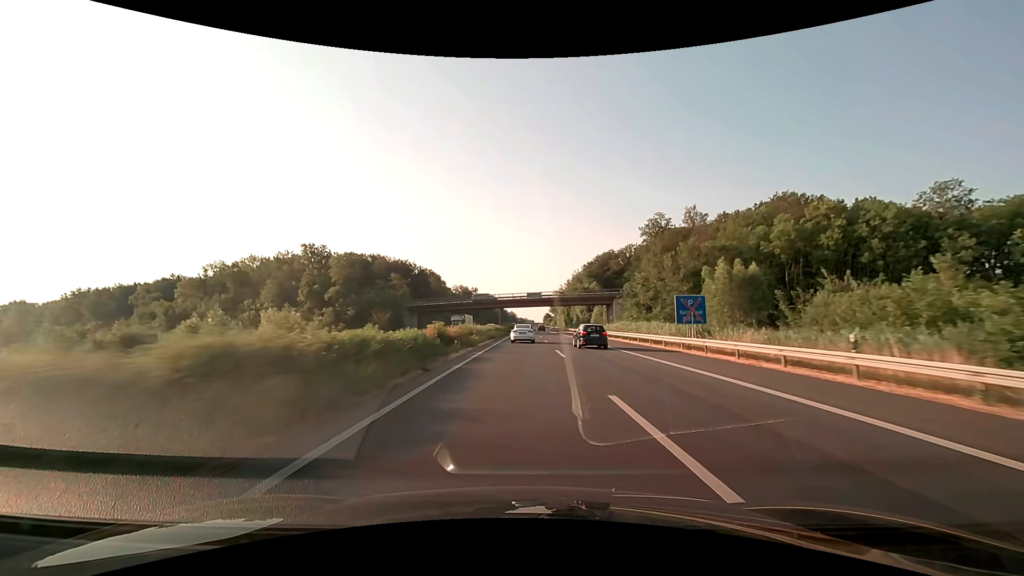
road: motorway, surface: asphalt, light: Day
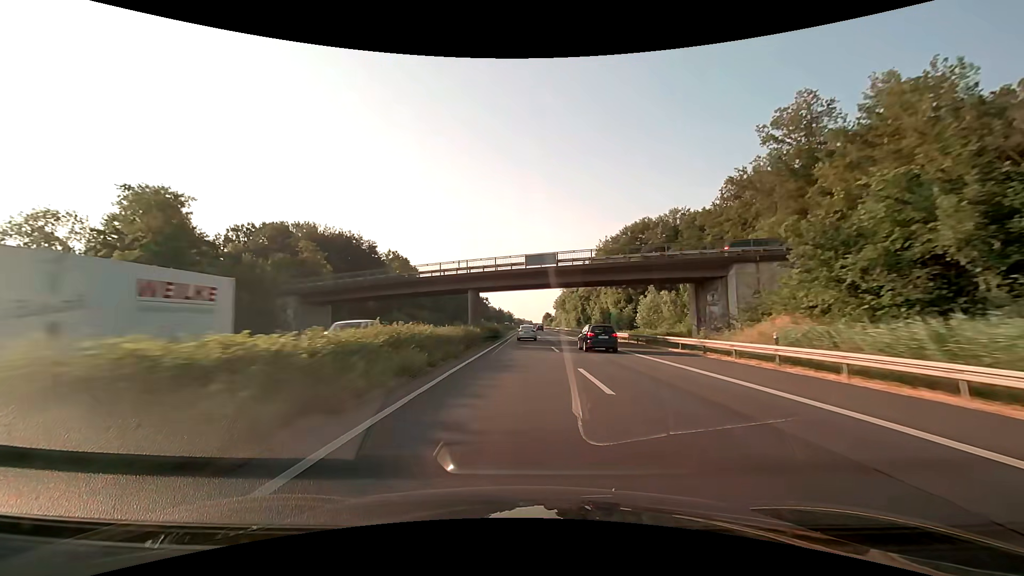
(+0.3, +47.8) m; 0°
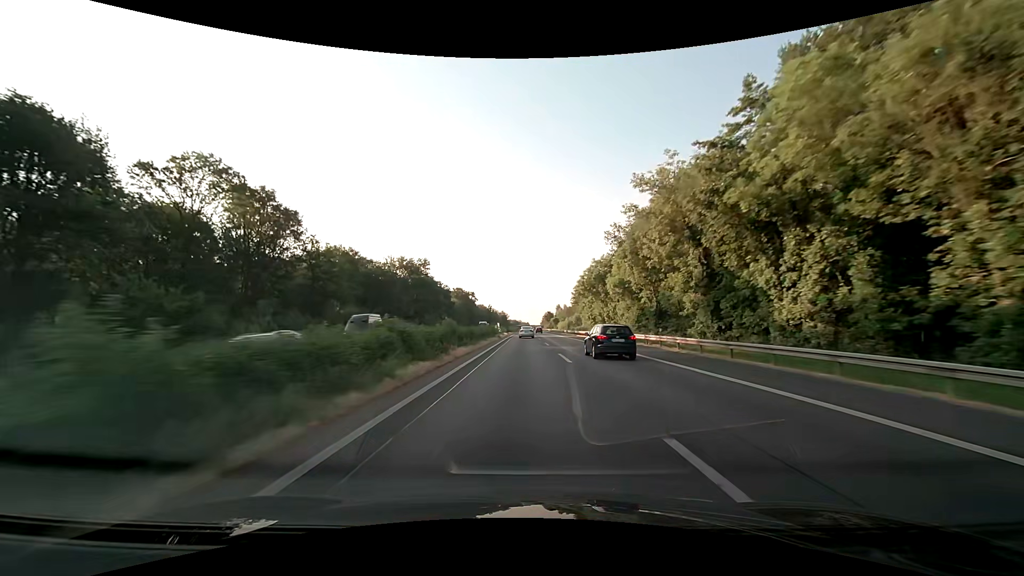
(+0.3, +80.2) m; 0°
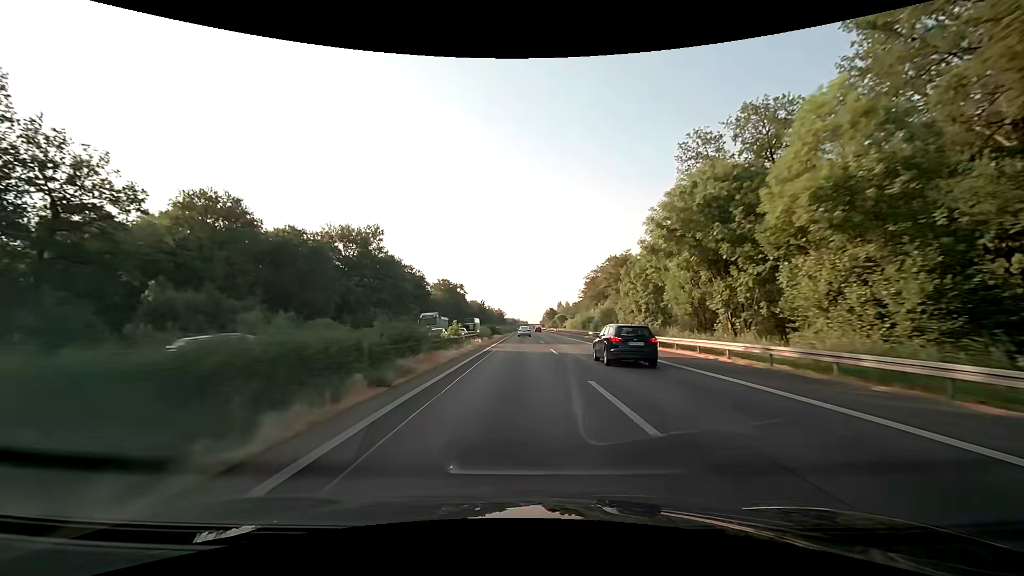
(+0.1, +48.2) m; 0°
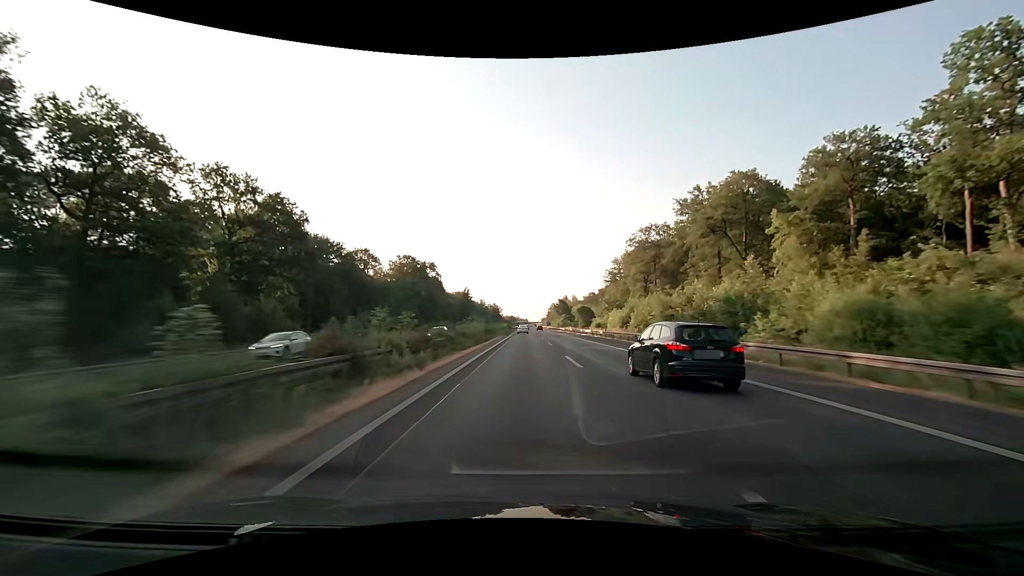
(0.0, +80.7) m; 0°
